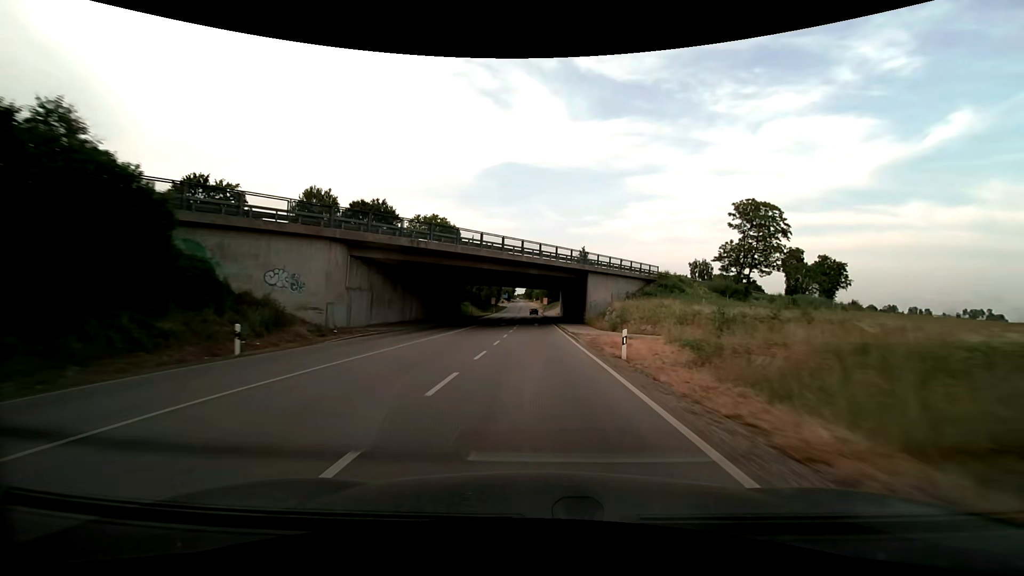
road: secondary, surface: asphalt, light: Day
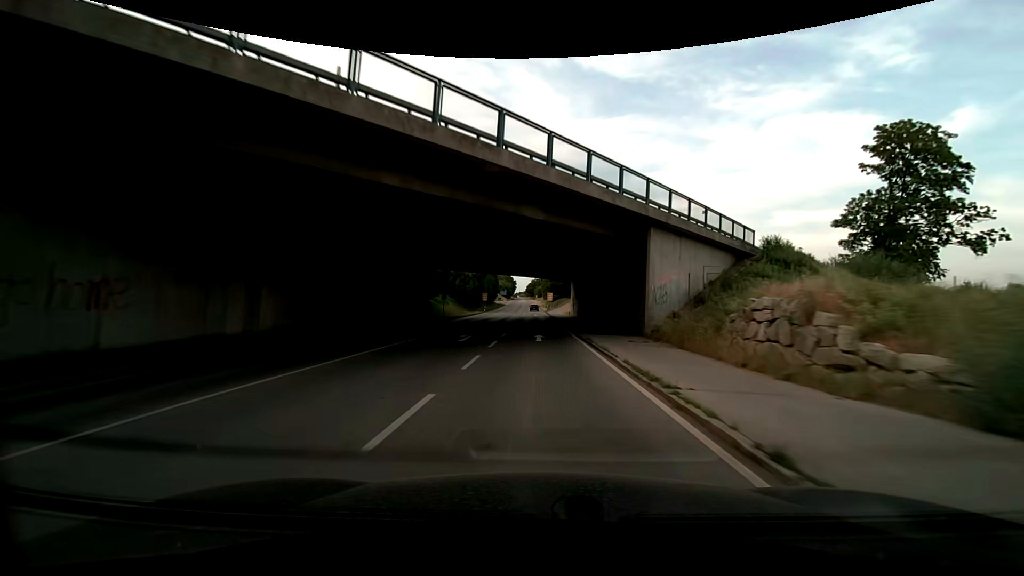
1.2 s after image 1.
(-0.1, +26.9) m; 0°
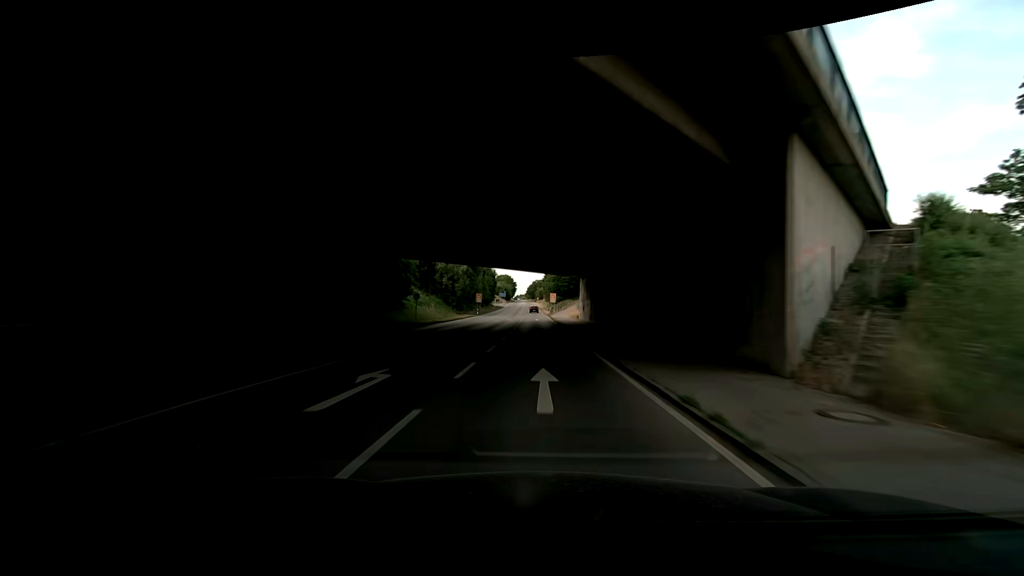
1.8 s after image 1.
(0.0, +13.3) m; 0°
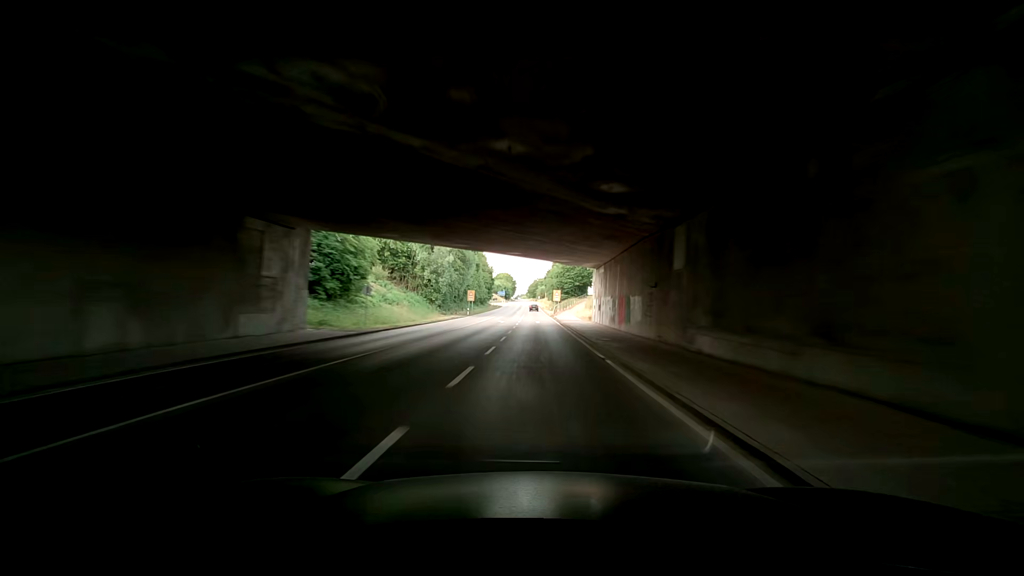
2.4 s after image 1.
(-0.1, +13.1) m; 0°
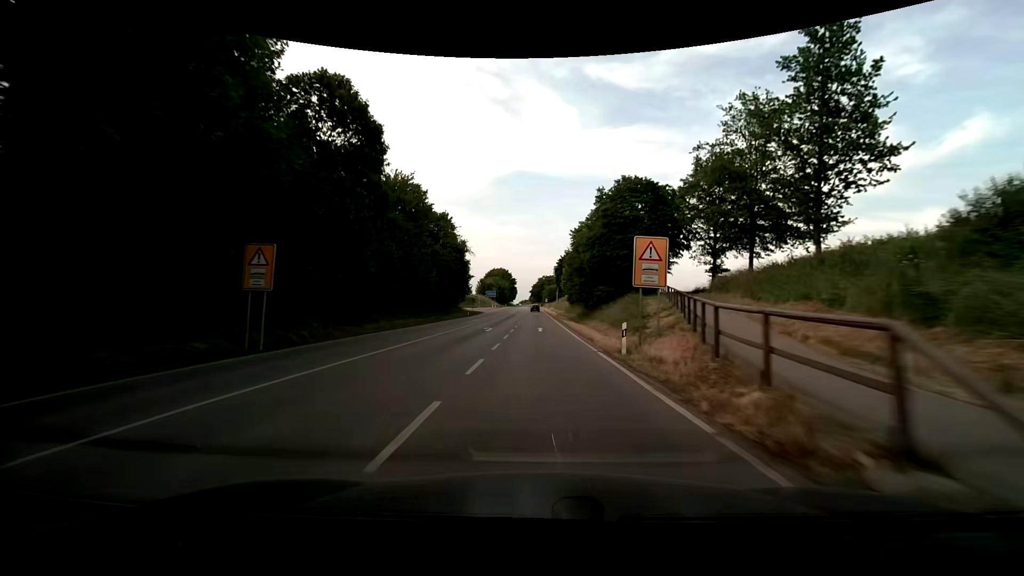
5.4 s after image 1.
(+1.8, +64.3) m; -1°
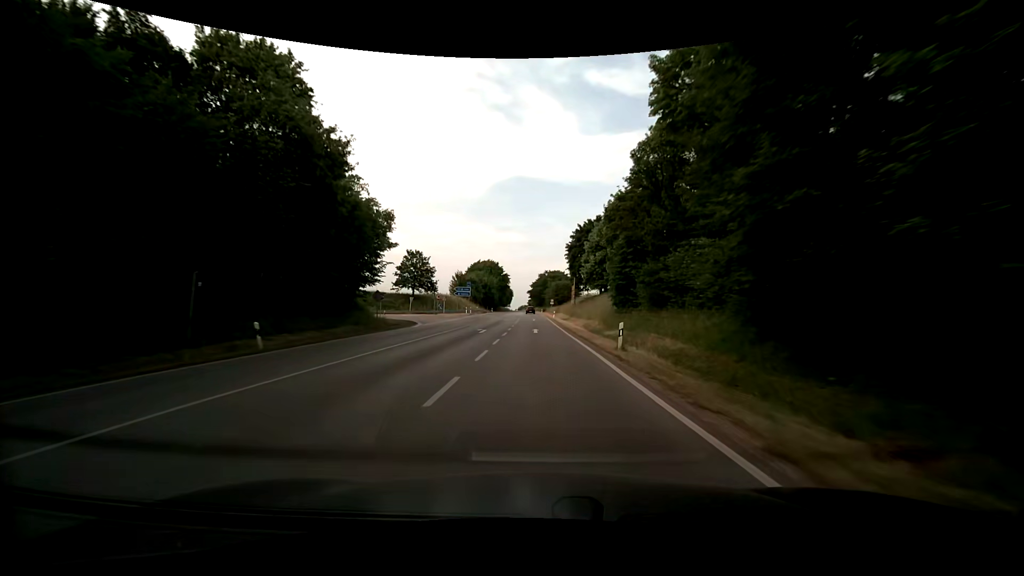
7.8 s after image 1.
(-0.5, +51.6) m; 0°
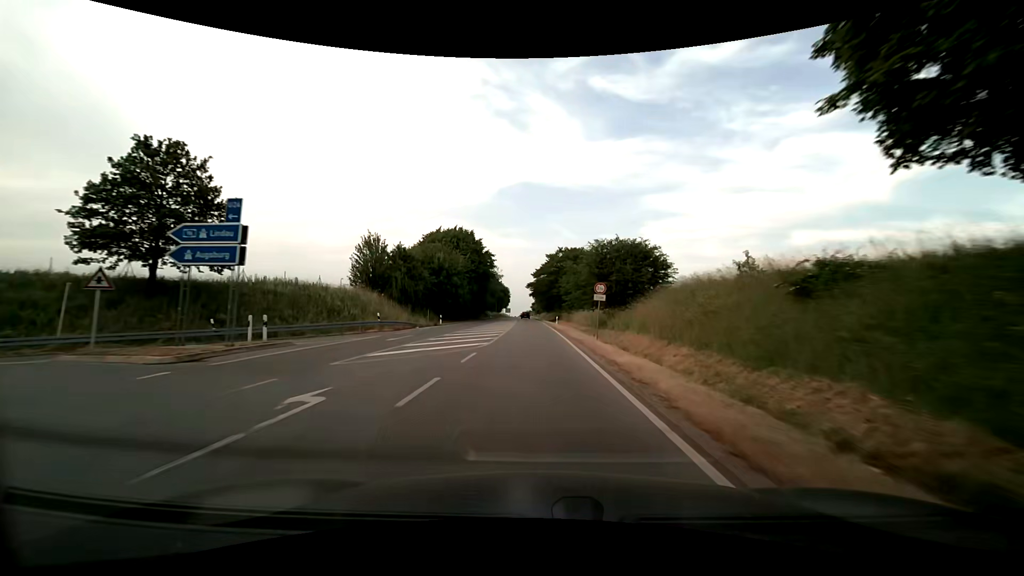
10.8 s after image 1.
(-0.3, +65.8) m; -1°
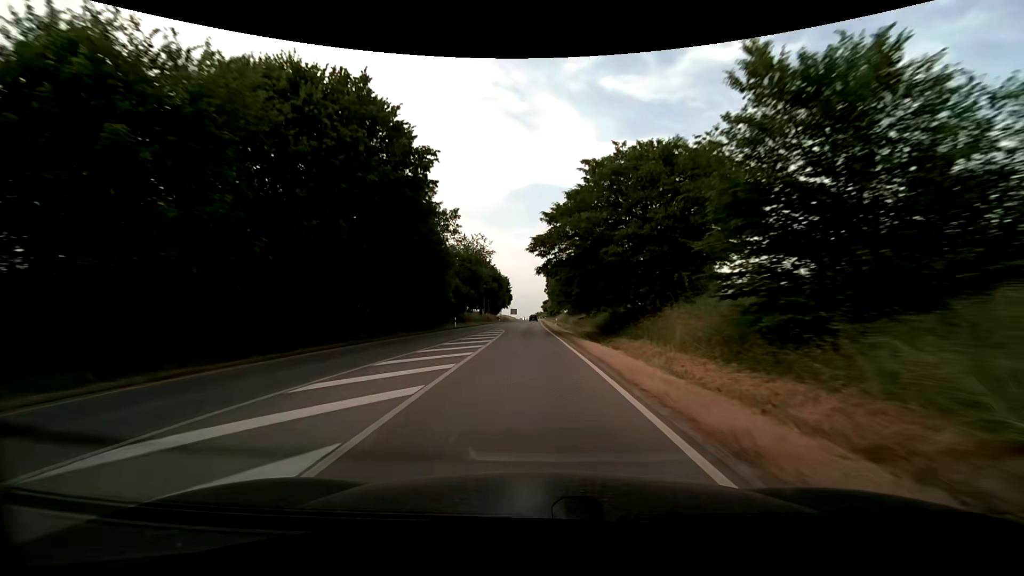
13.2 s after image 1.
(-0.7, +53.3) m; -1°
(0, +10) (0, +20) (0, +30) (0, +40) (0, +50) (0, +60) (0, +70) (0, +80) (0, +90) (0, +100) m
